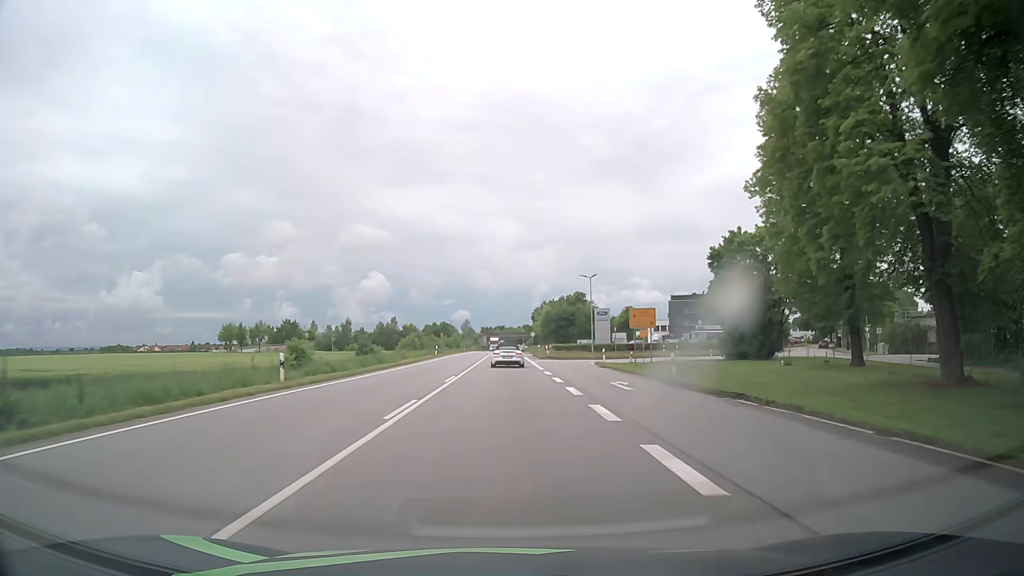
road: primary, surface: asphalt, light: Day
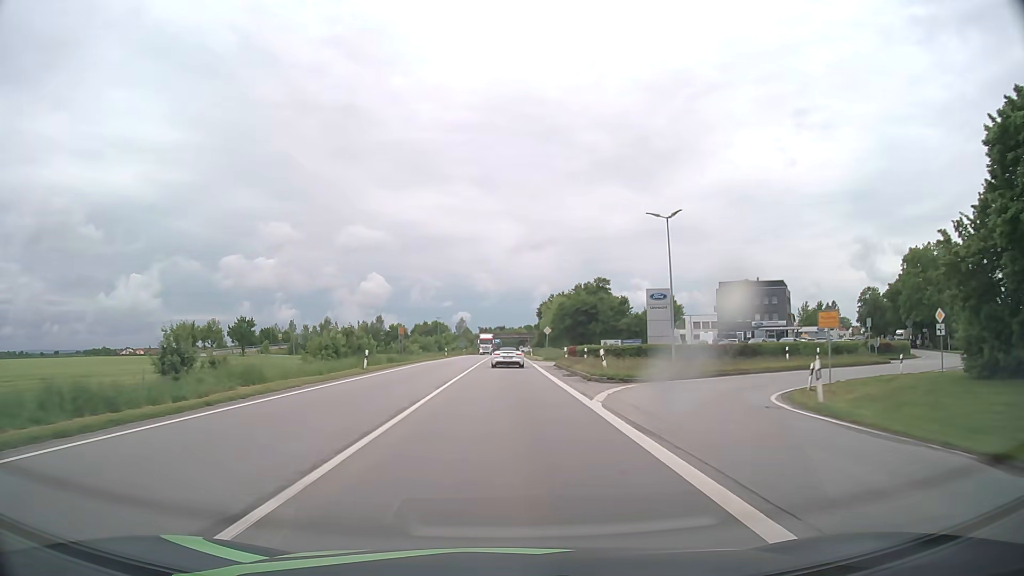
(0.0, +34.9) m; 0°
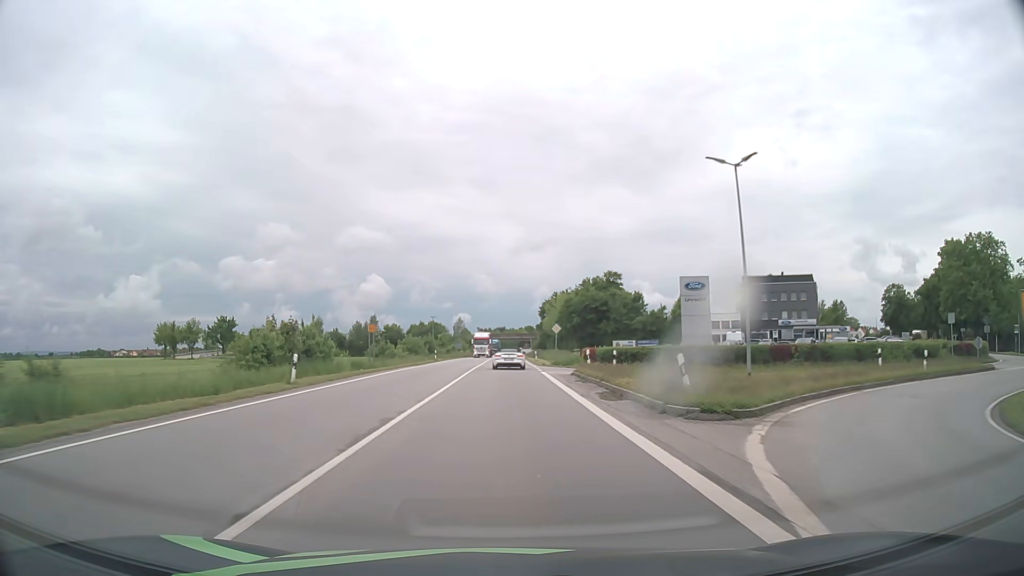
(0.0, +11.8) m; 0°
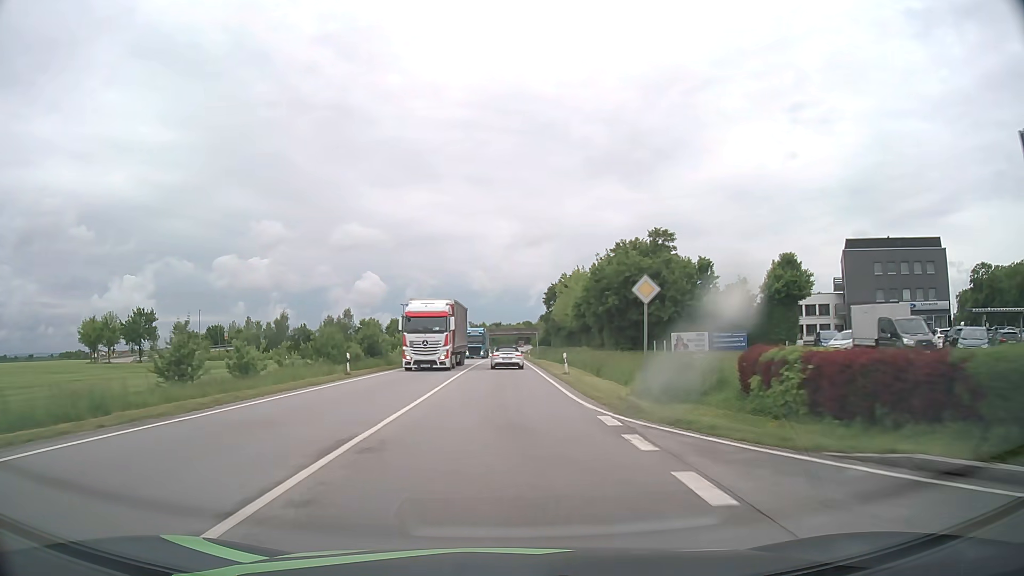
(+0.1, +35.8) m; 0°
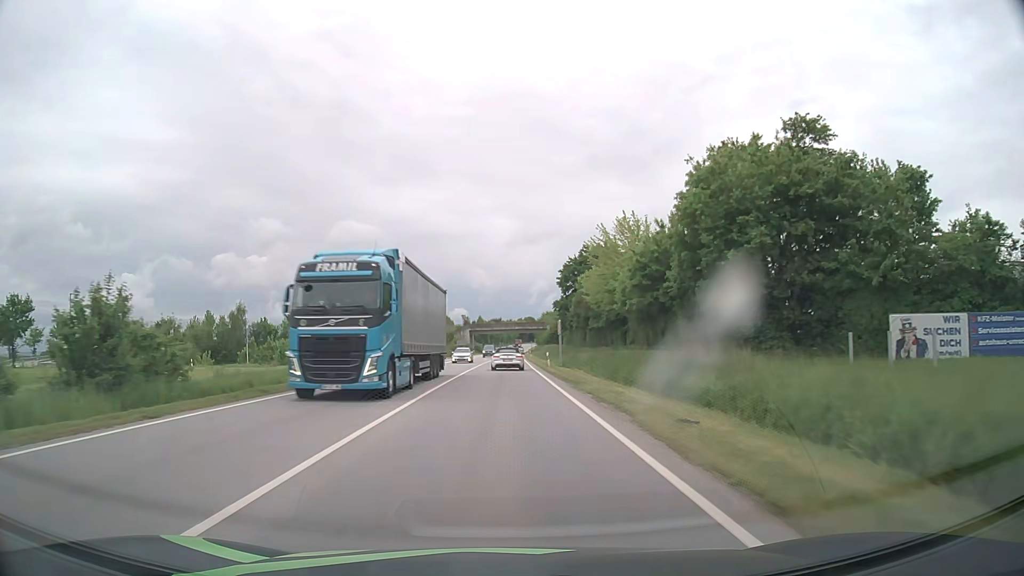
(0.0, +36.0) m; 0°
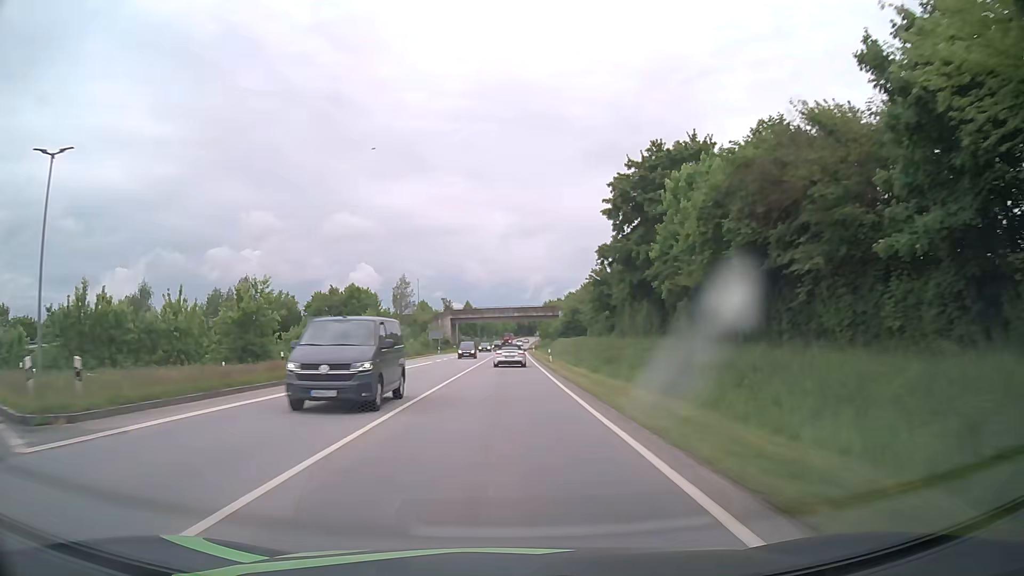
(+0.1, +48.8) m; 0°
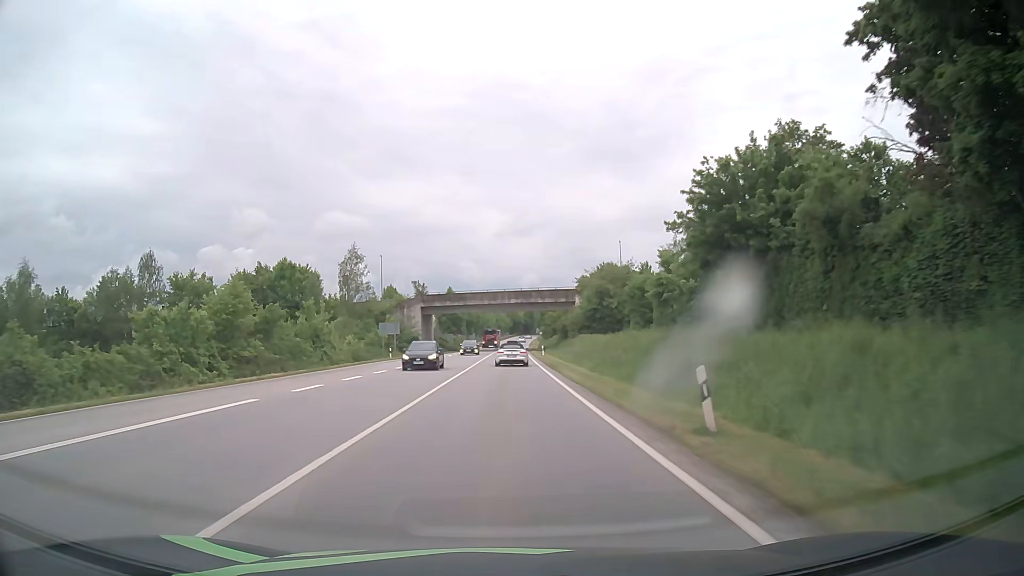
(+0.2, +36.9) m; +1°
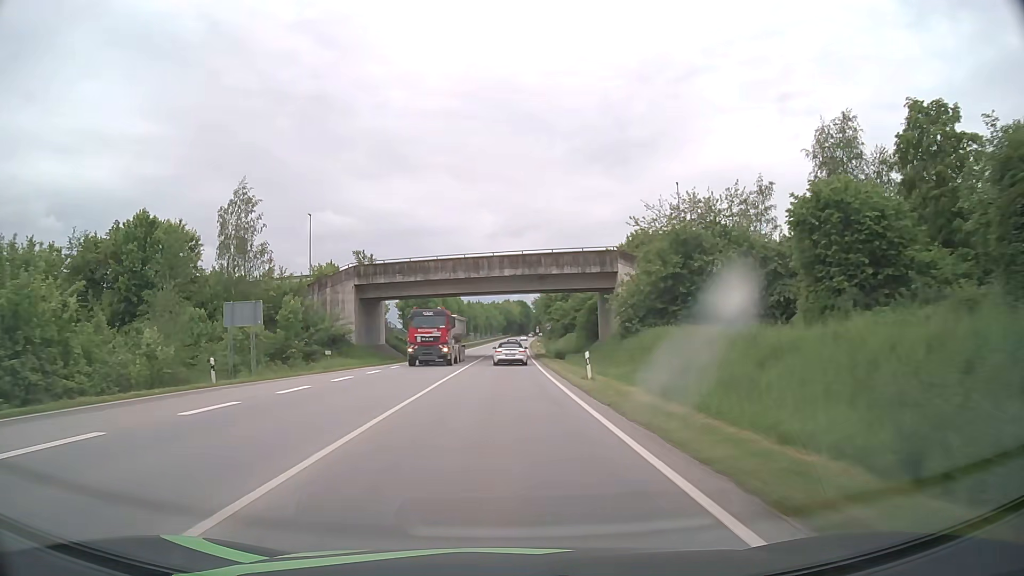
(+0.2, +36.6) m; +1°
(0, +10) (0, +20) (0, +30) (0, +40) (0, +50) (0, +60) (+1, +70) (+1, +80) (+1, +90) (+1, +100) m
